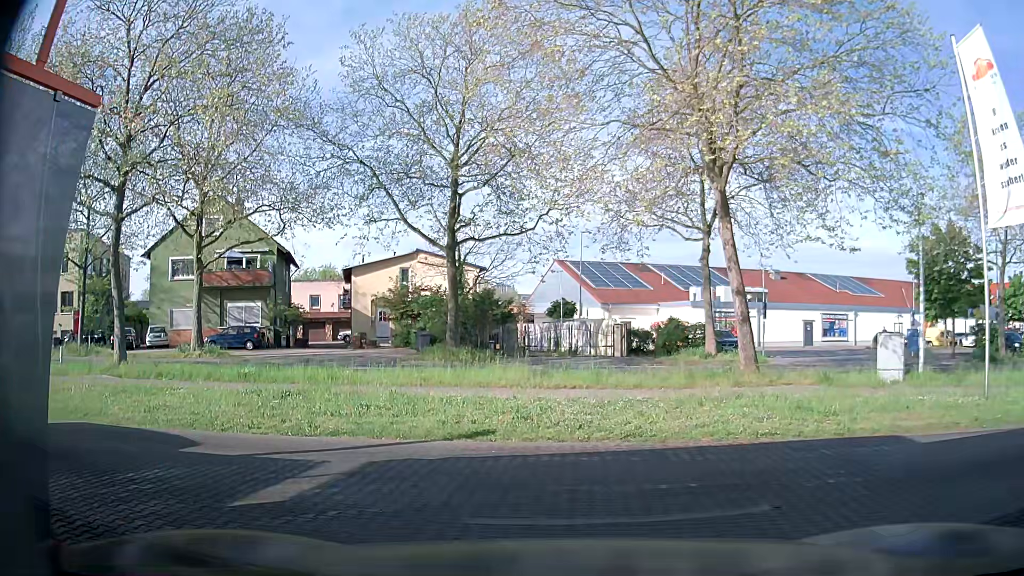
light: Day
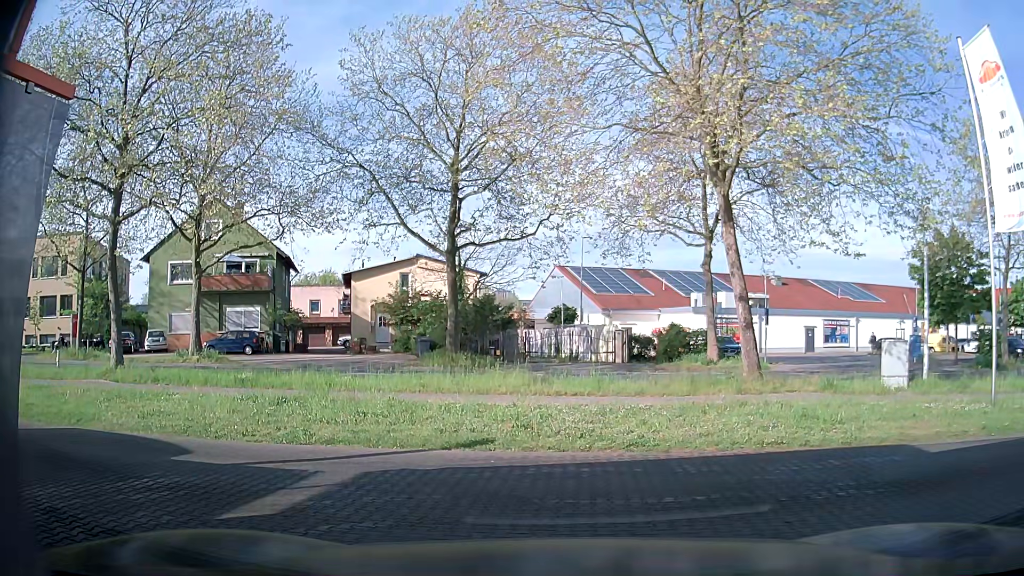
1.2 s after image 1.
(0.0, +0.3) m; 0°
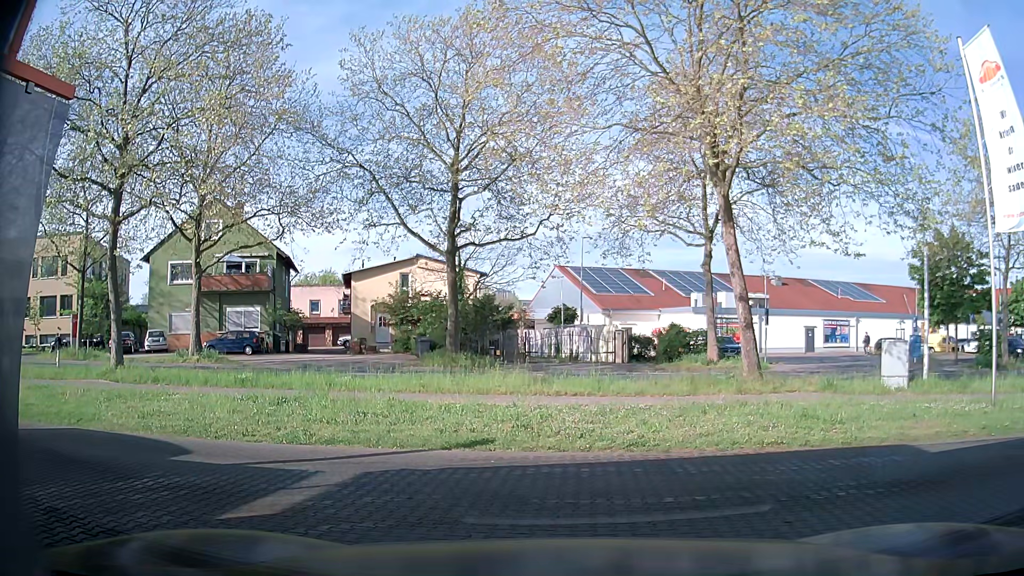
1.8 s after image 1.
(0.0, 0.0) m; 0°
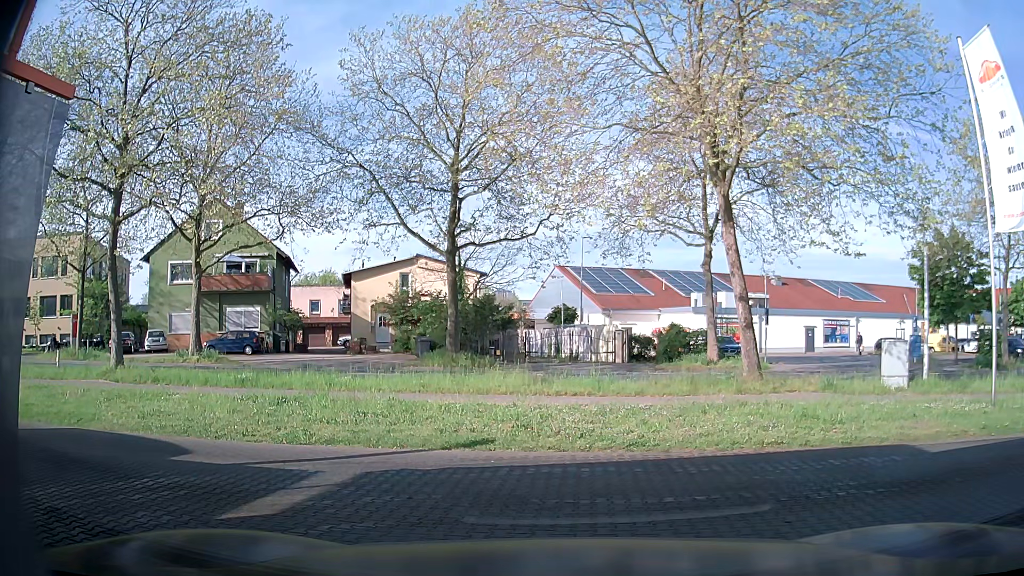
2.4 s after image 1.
(0.0, 0.0) m; 0°
